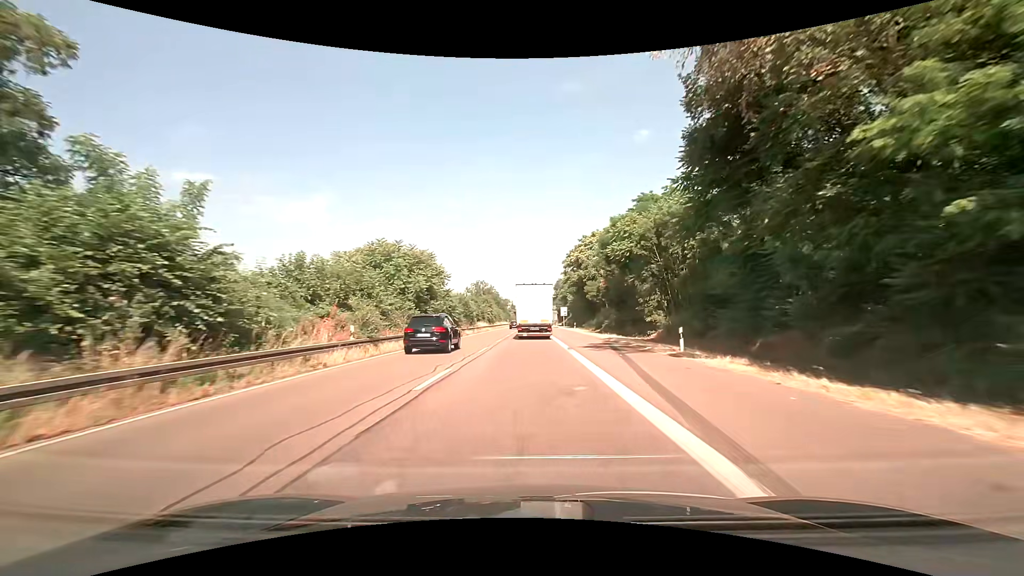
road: trunk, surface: asphalt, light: Day
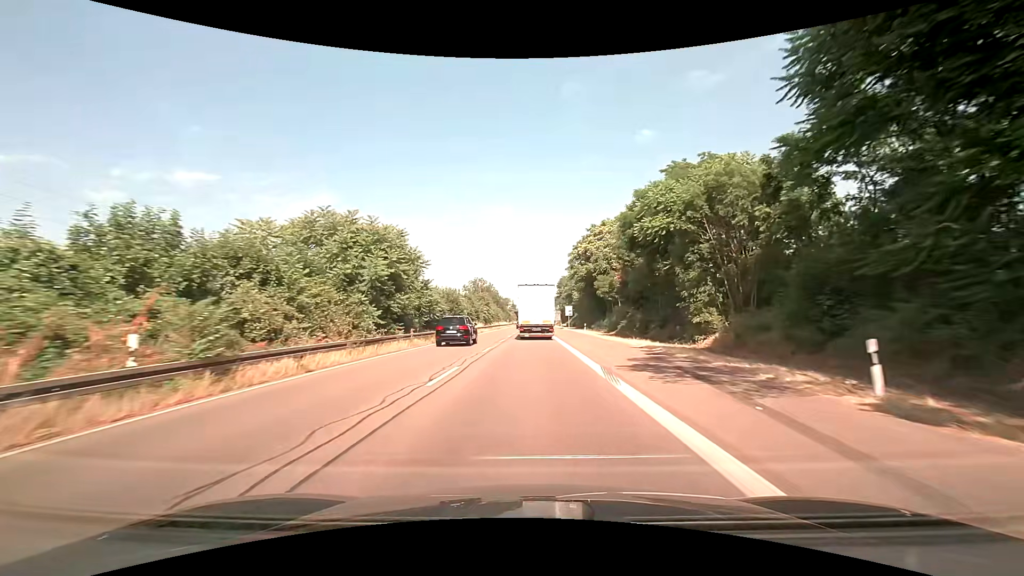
(-0.1, +11.1) m; -1°
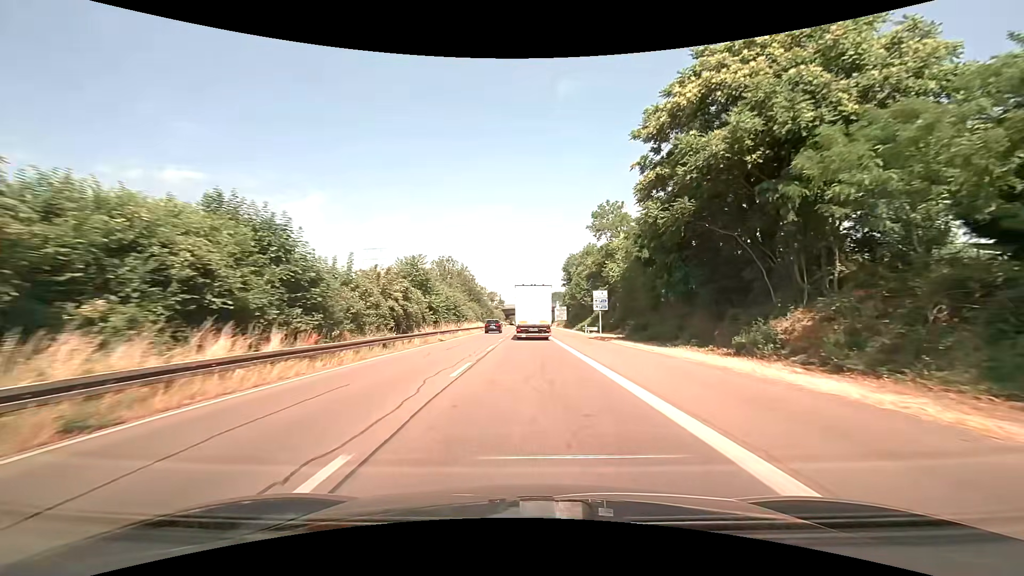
(+0.2, +55.5) m; +1°
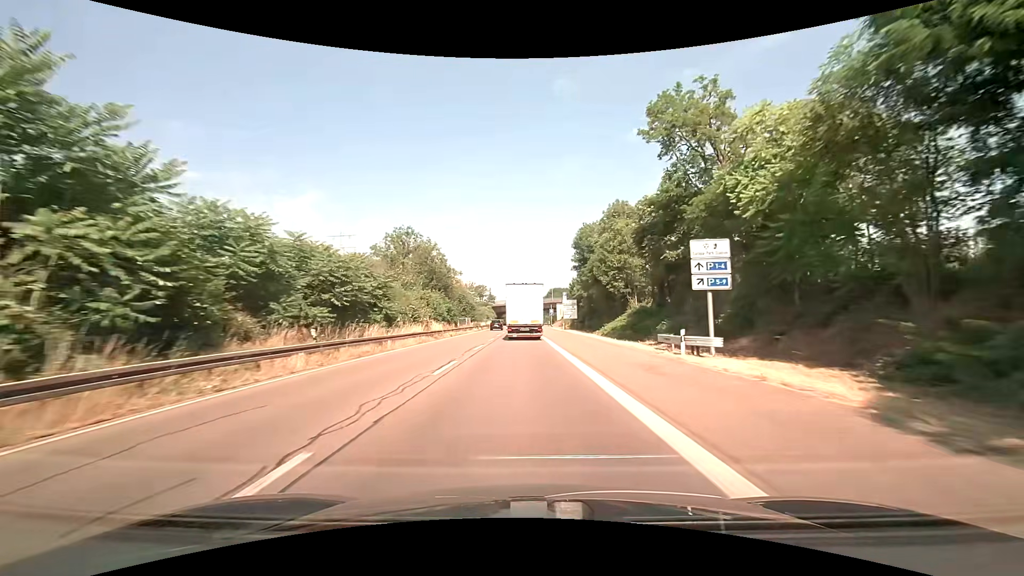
(0.0, +34.1) m; 0°
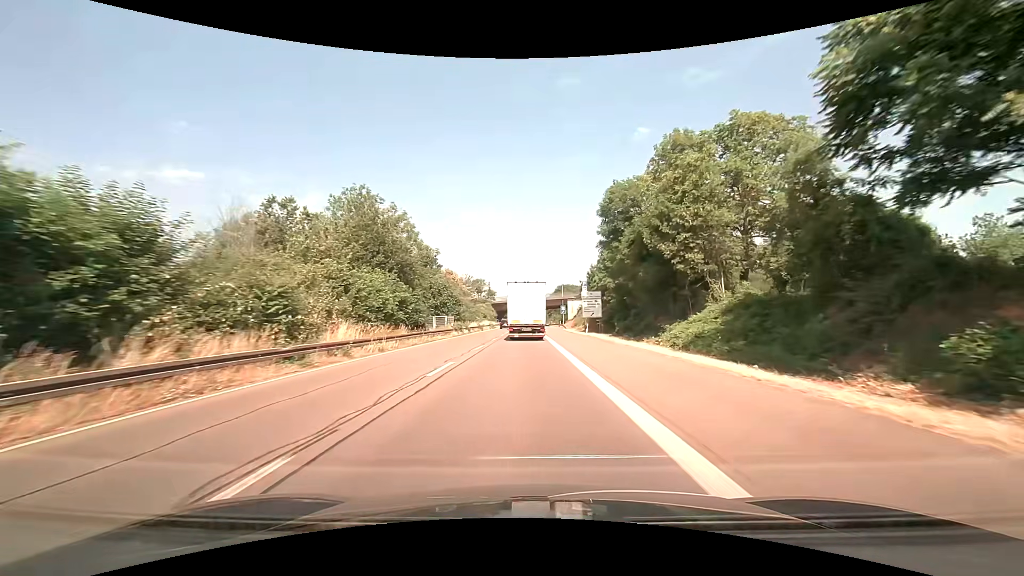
(-0.1, +23.3) m; -1°
(0, +10) (0, +20) (0, +30) (0, +40) (0, +50) (0, +60) (-1, +70) (-1, +80) (-1, +90) (-1, +100) m
